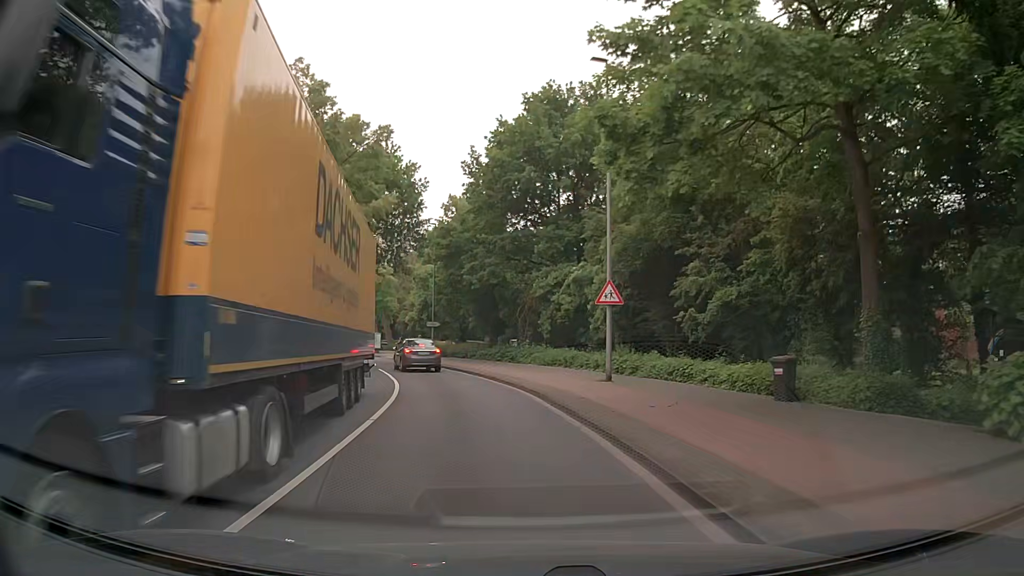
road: tertiary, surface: asphalt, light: Day
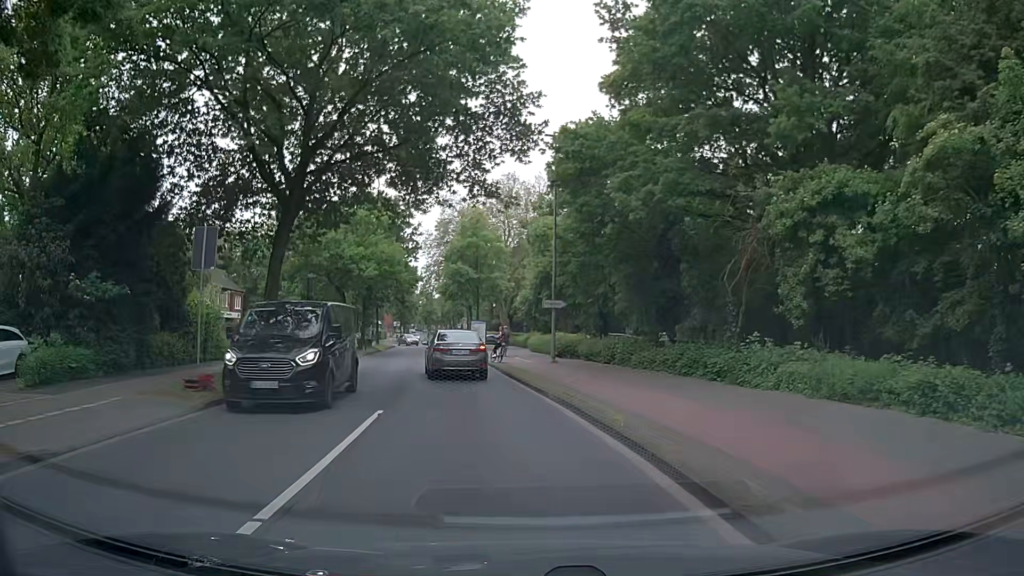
(-1.9, +21.3) m; -10°
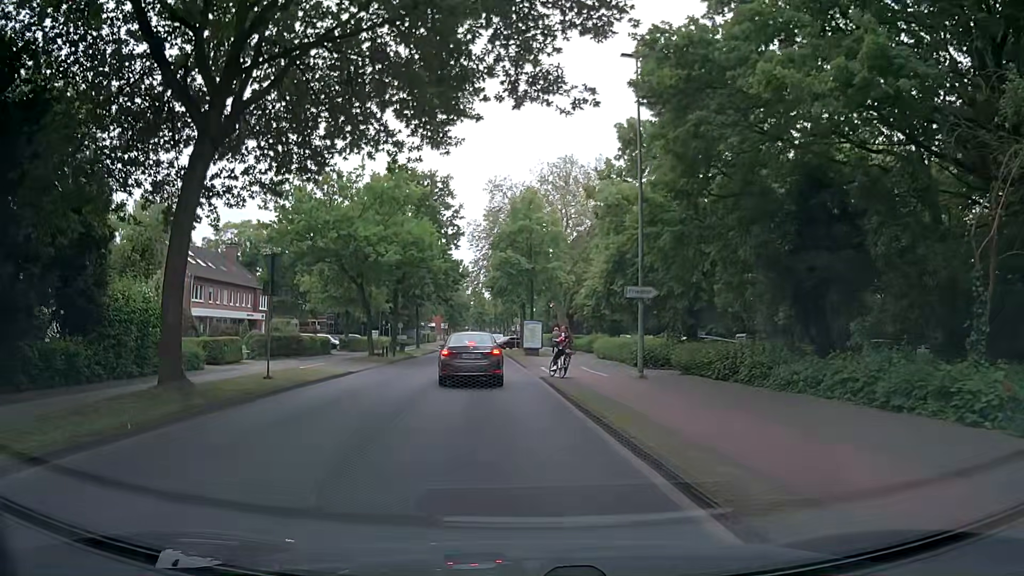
(-0.5, +9.3) m; -7°
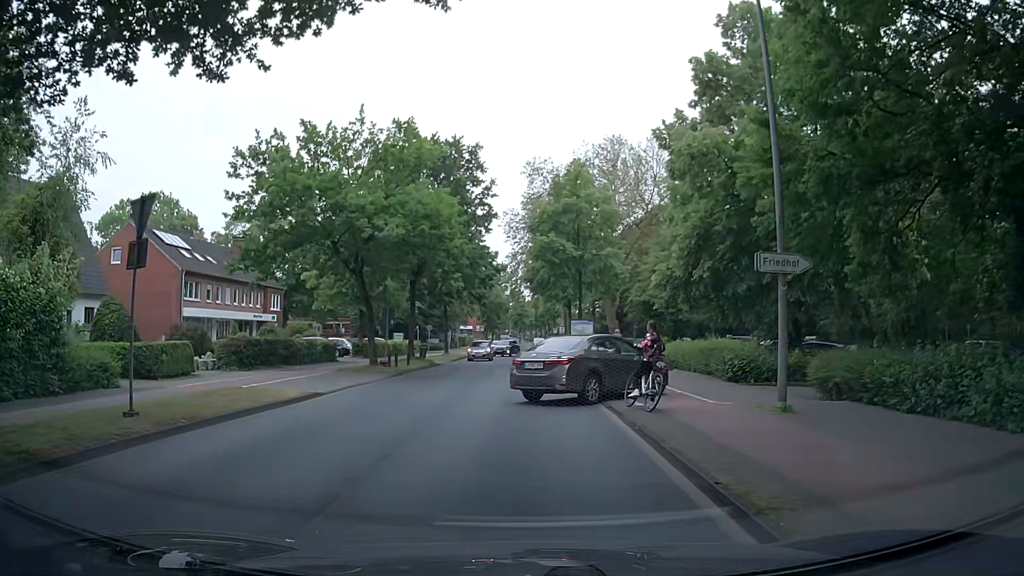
(-0.1, +8.6) m; -3°
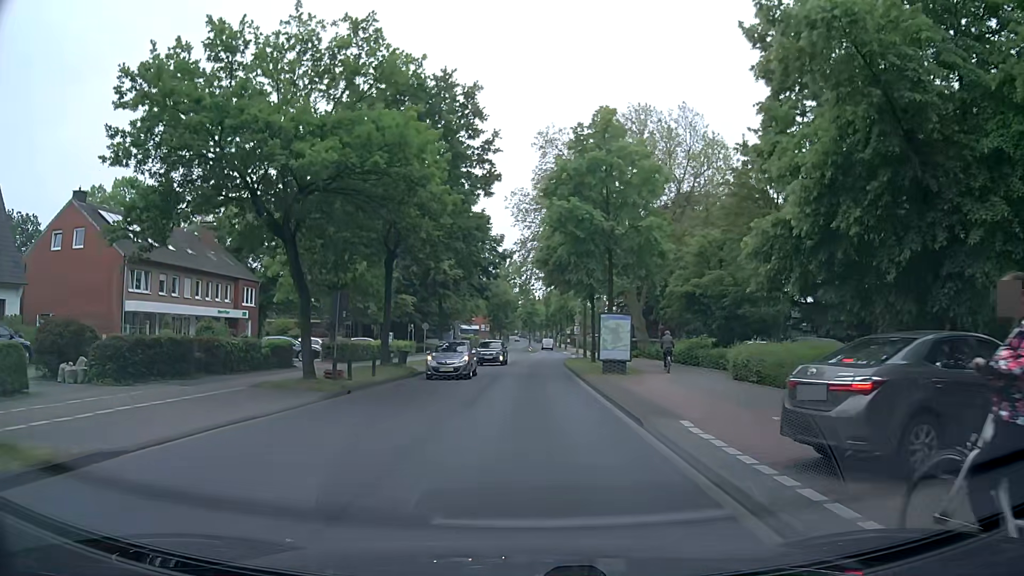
(0.0, +9.8) m; -1°
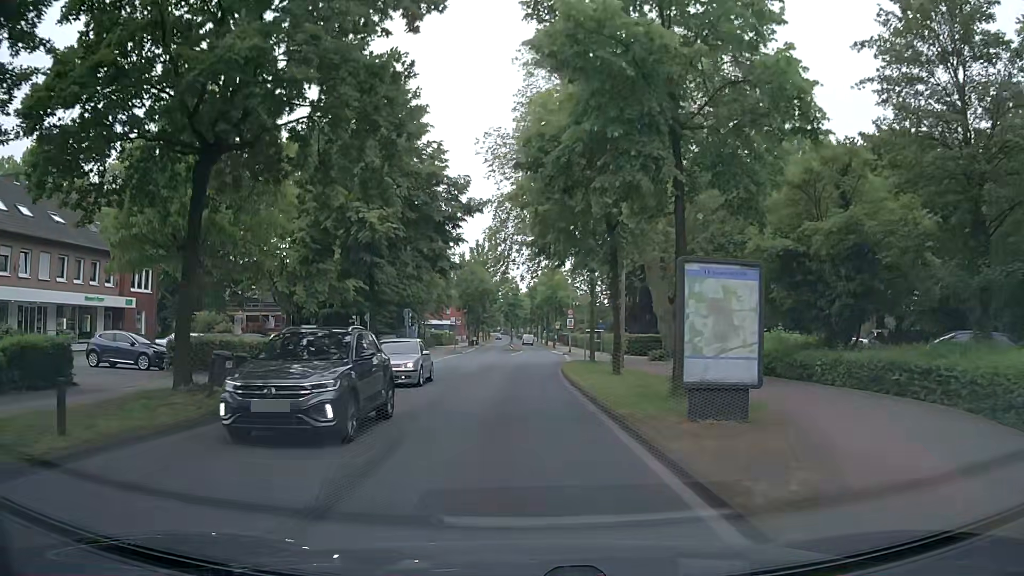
(+0.5, +16.6) m; +3°
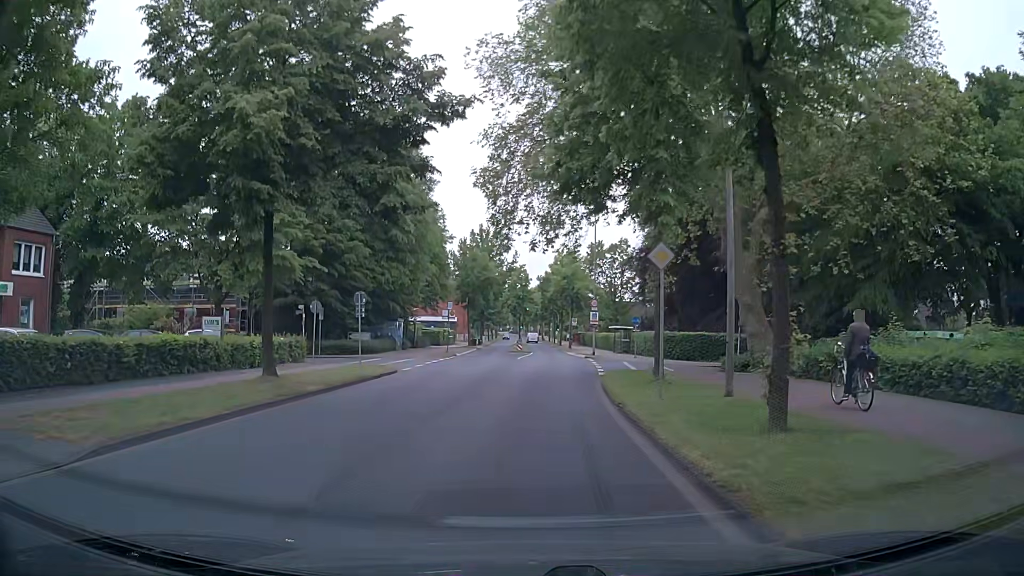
(-0.4, +13.9) m; -3°
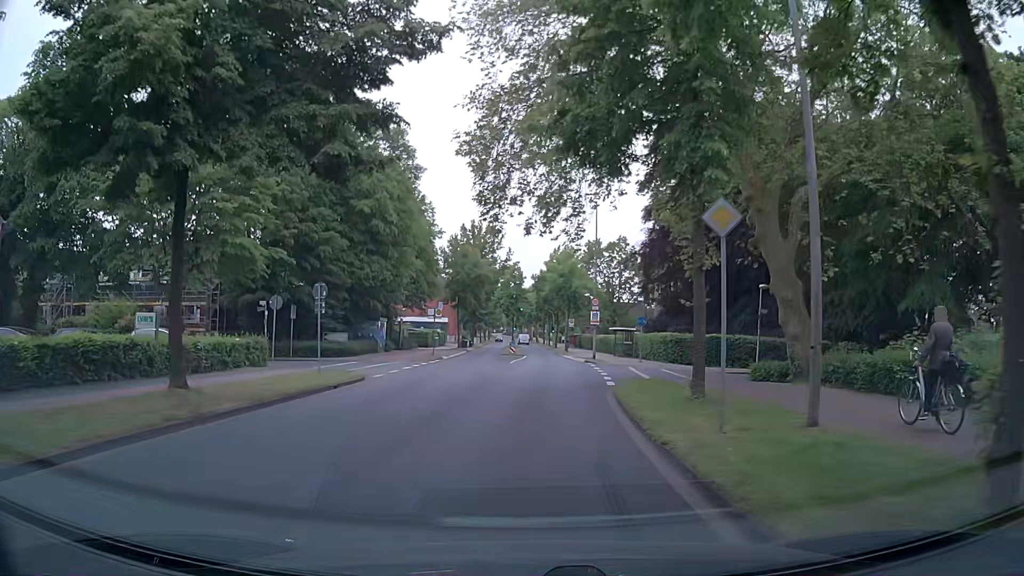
(+0.1, +4.7) m; +1°
(0, +10) (+1, +20) (+2, +30) (+2, +40) (+2, +50) (+2, +60) (+2, +70) (+3, +80) (+3, +90) (+2, +100) m
